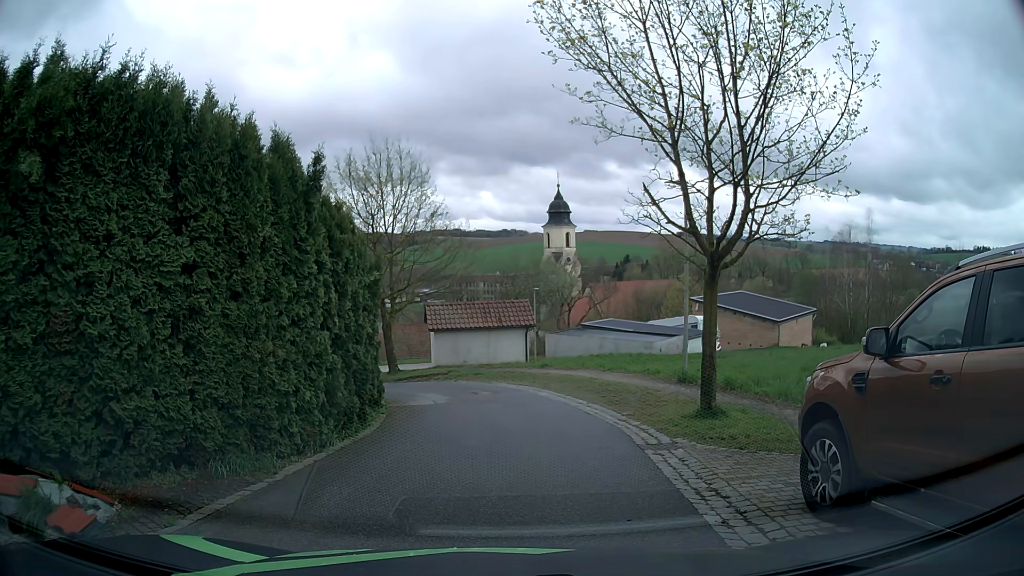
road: residential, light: Day
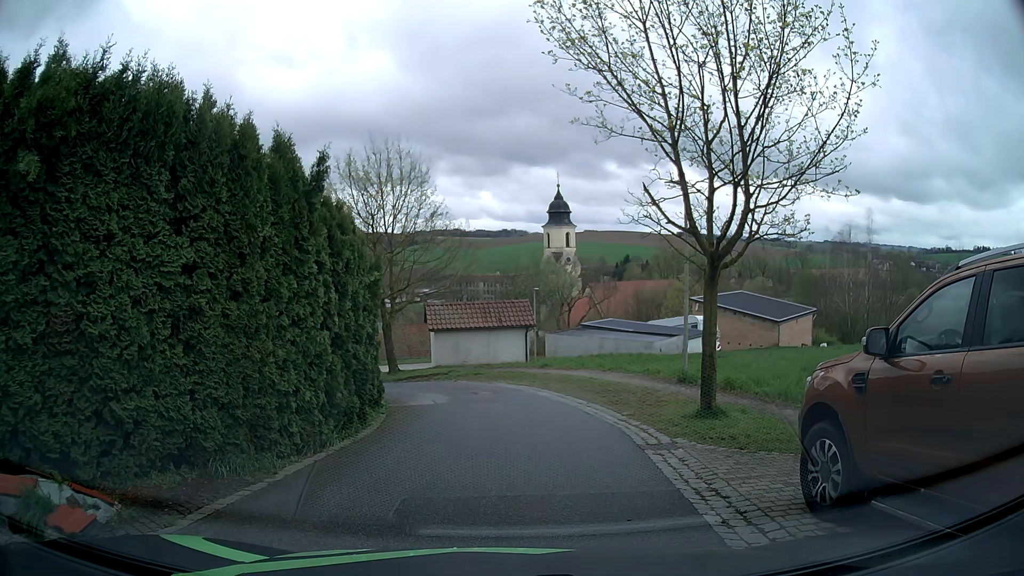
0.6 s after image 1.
(0.0, 0.0) m; 0°
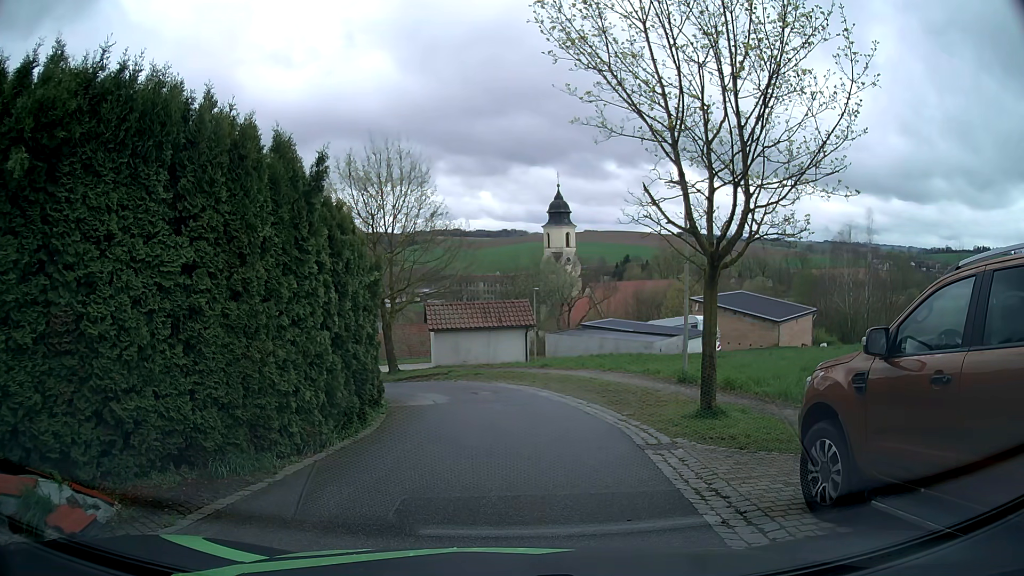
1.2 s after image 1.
(0.0, 0.0) m; 0°
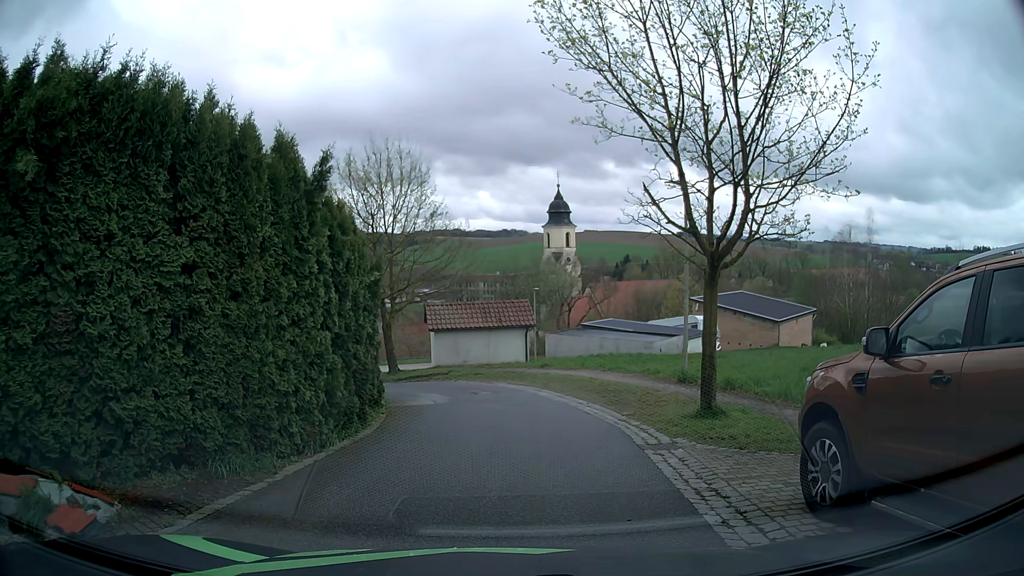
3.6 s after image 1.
(0.0, 0.0) m; 0°
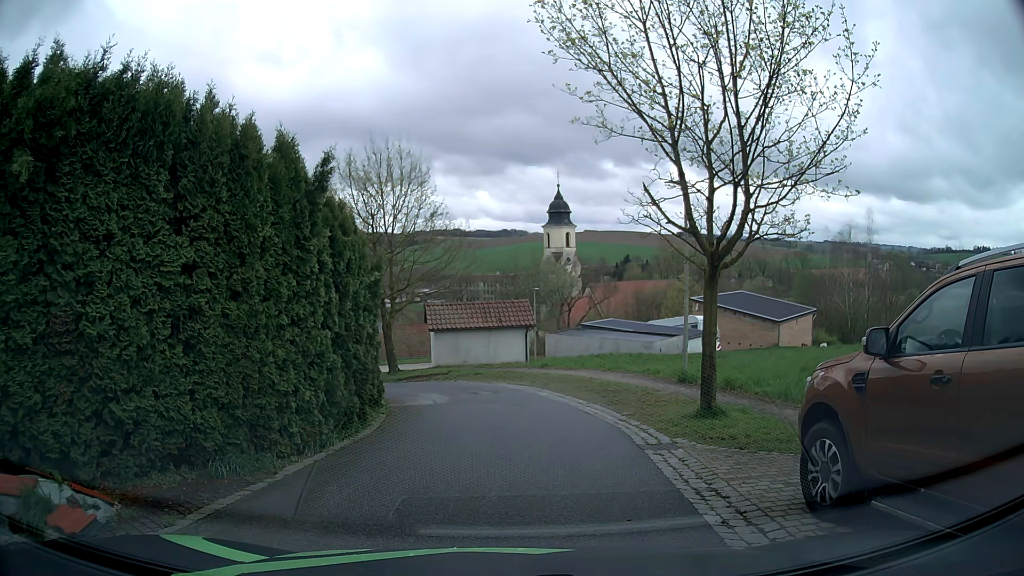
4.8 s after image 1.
(0.0, 0.0) m; 0°
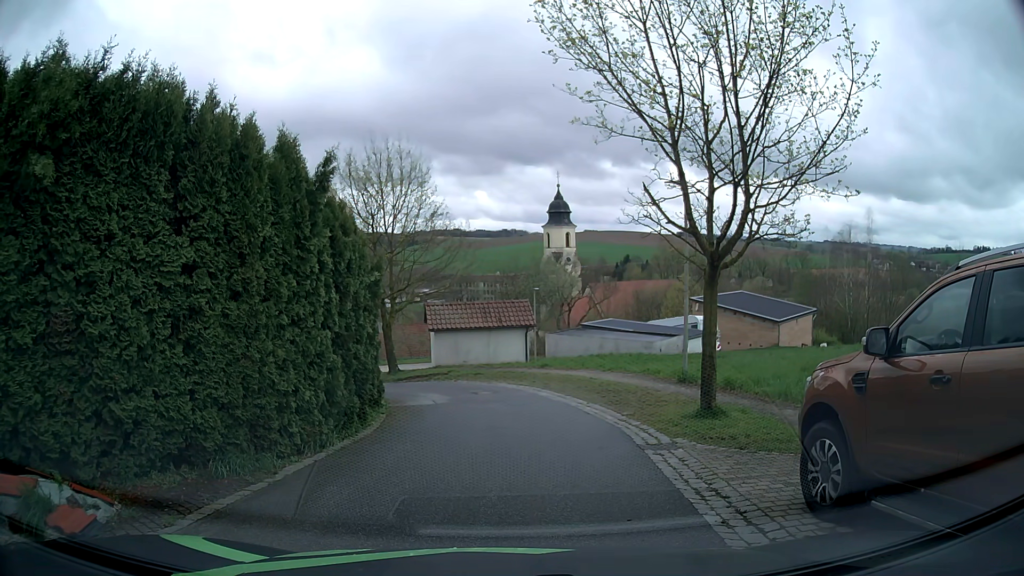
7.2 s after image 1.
(0.0, 0.0) m; 0°
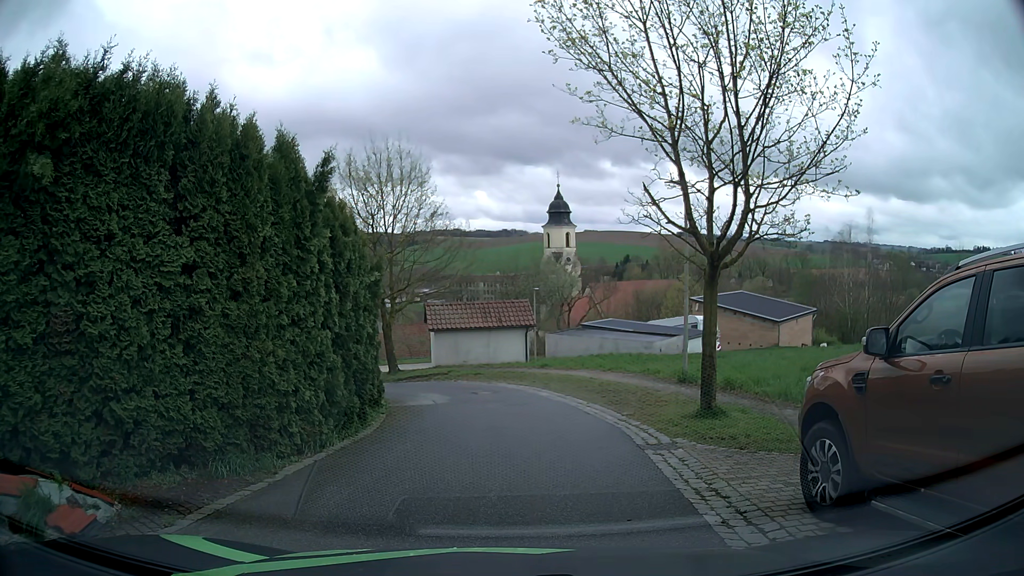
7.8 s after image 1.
(0.0, 0.0) m; 0°
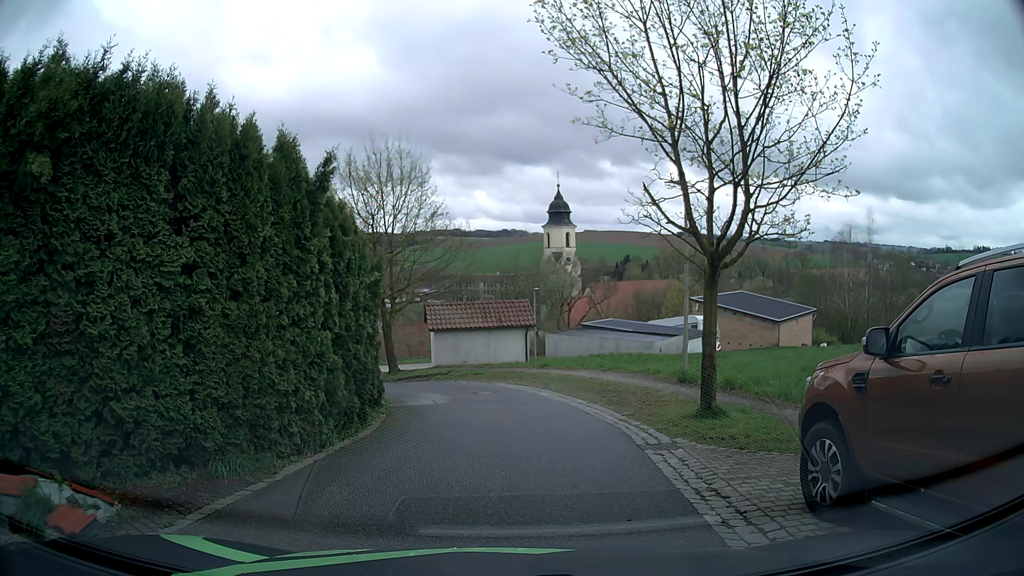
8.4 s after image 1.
(0.0, 0.0) m; 0°
(+1, +10) (0, +20) (-7, +27) (-17, +26) (-26, +21) (-33, +15) (-41, +8) (-49, +2) (-56, -5) (-64, -12) m
